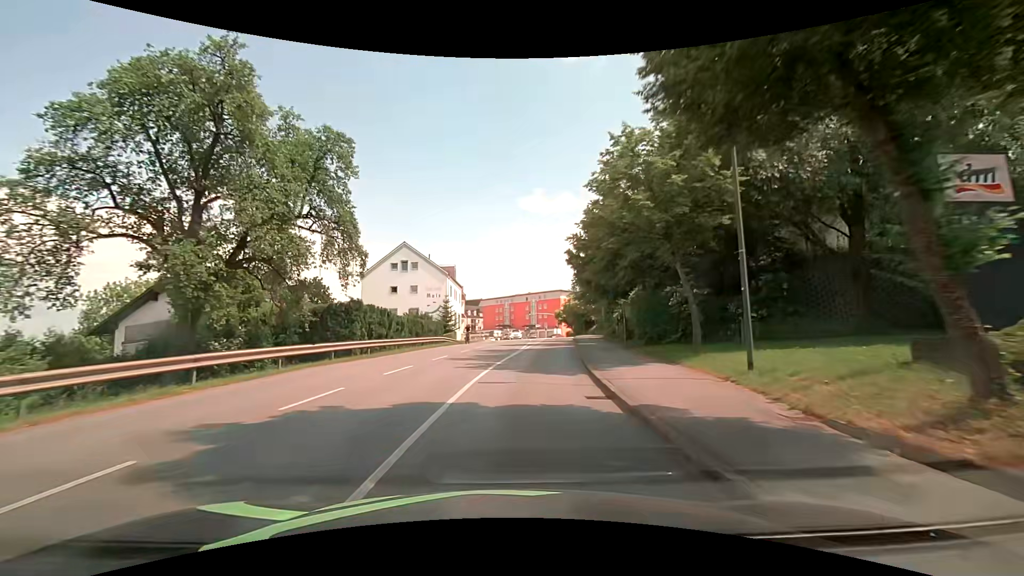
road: tertiary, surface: asphalt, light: Day
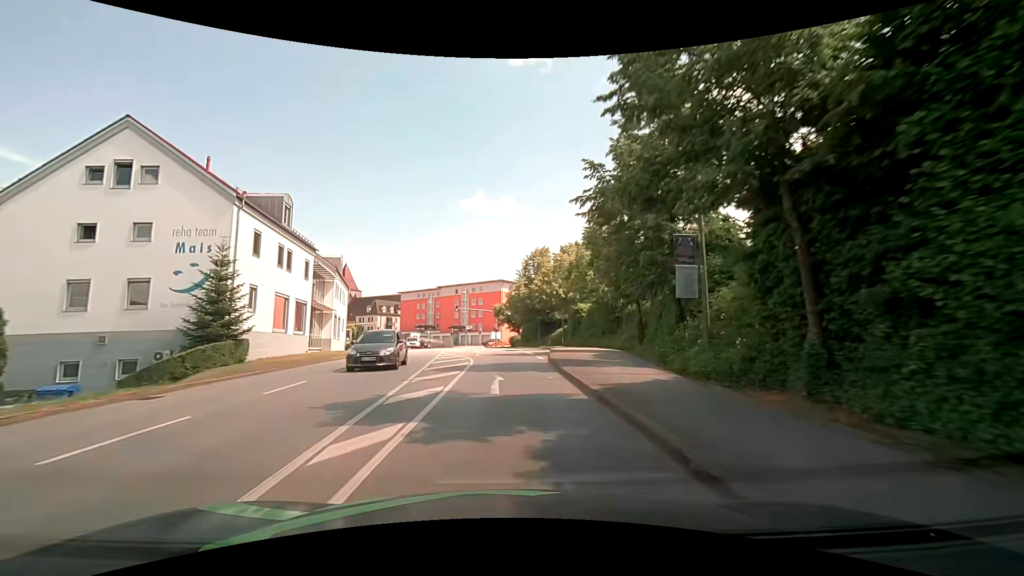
(+3.0, +38.2) m; +7°
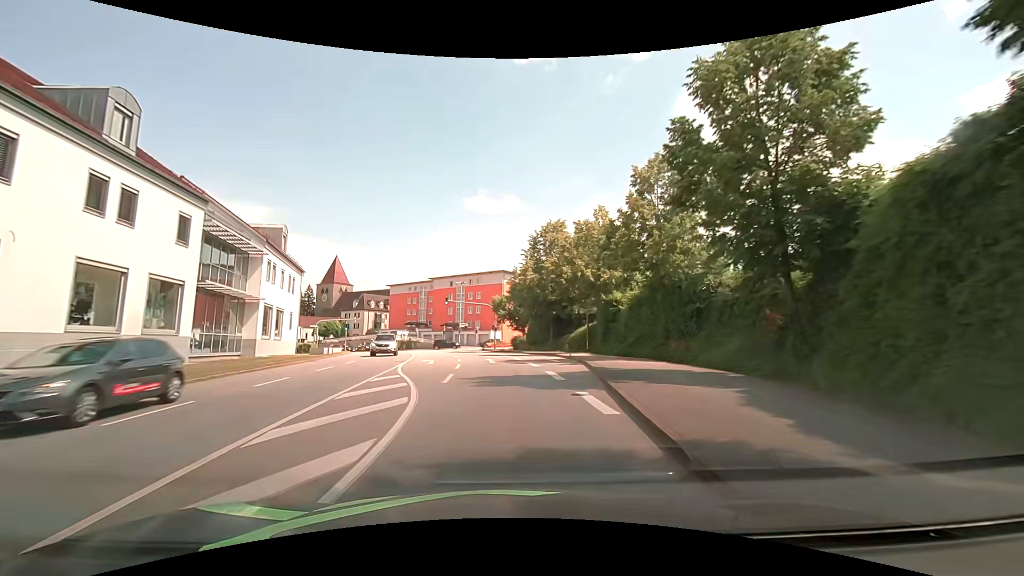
(0.0, +15.5) m; 0°
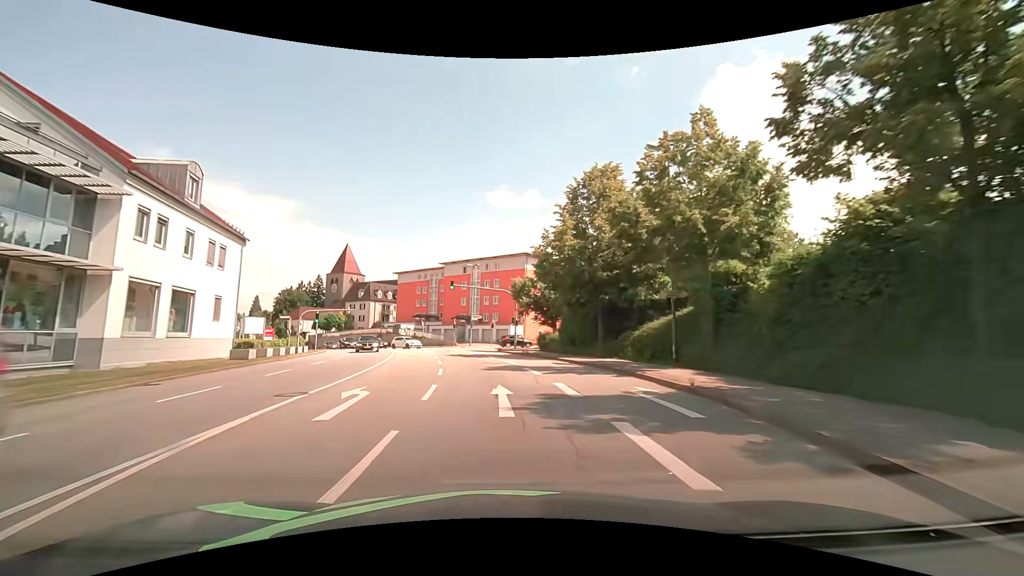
(-0.2, +15.6) m; -2°
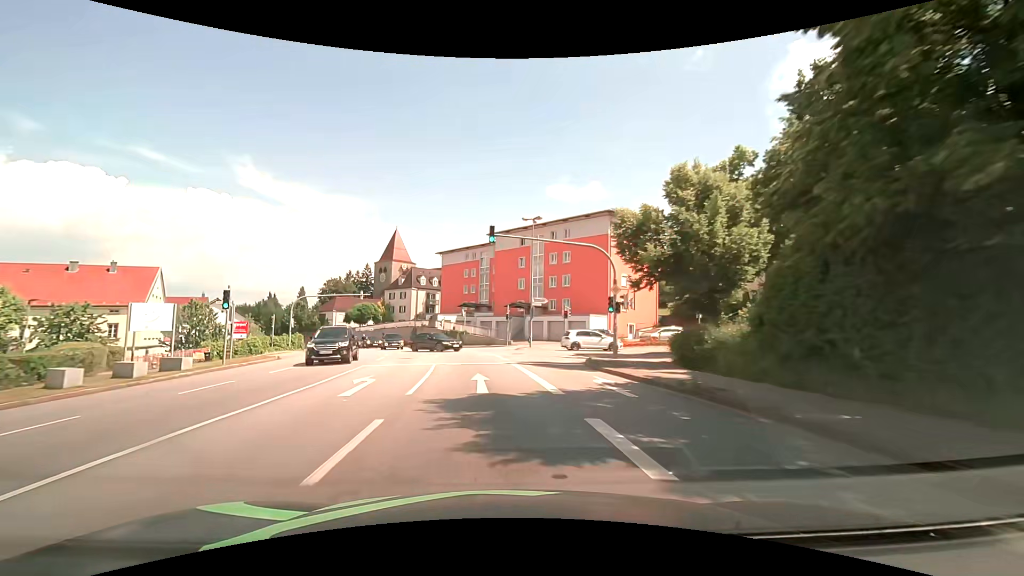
(-1.3, +23.5) m; -7°
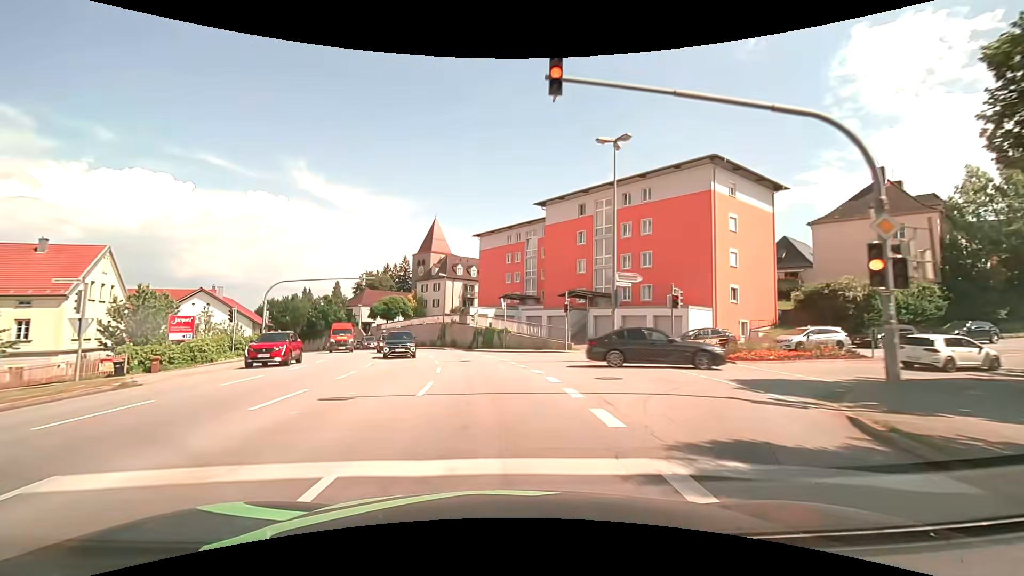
(-0.8, +15.8) m; -5°
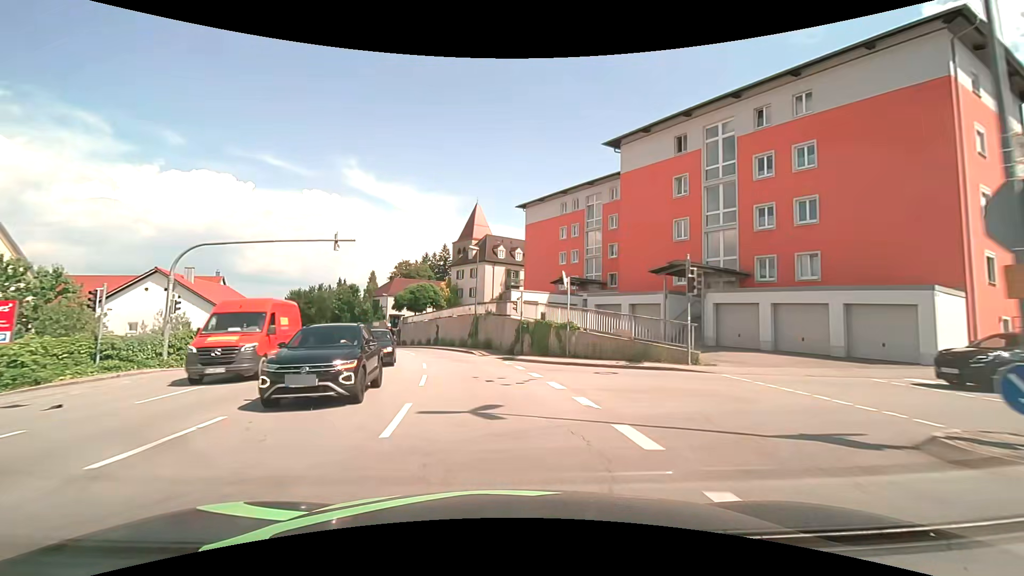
(-0.8, +15.9) m; -6°
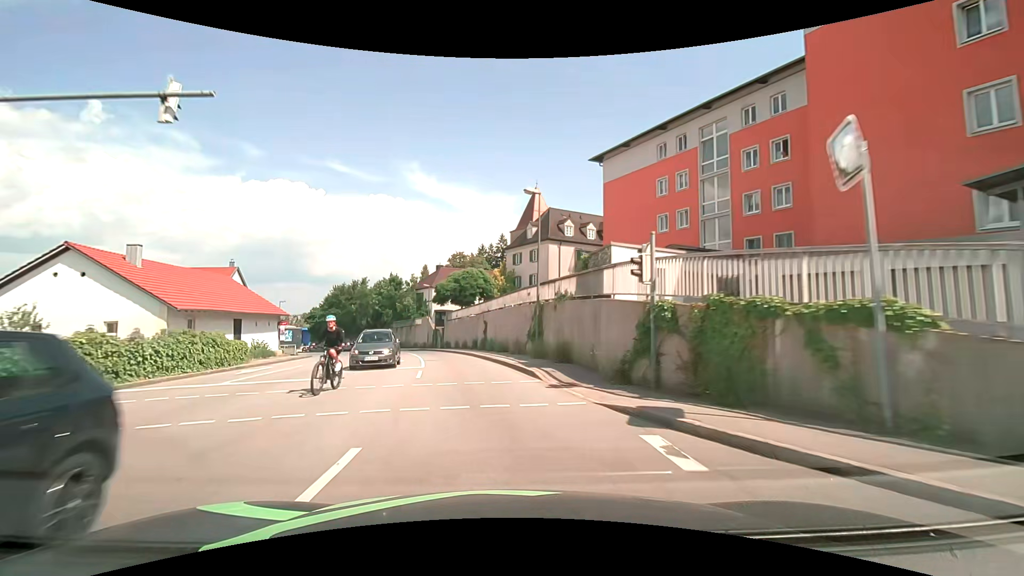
(-0.8, +16.0) m; -6°
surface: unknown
(0, +10) (-2, +20) (-4, +30) (-6, +39) (-9, +49) (-13, +58) (-17, +67) (-22, +76) (-27, +85) (-33, +93) m
